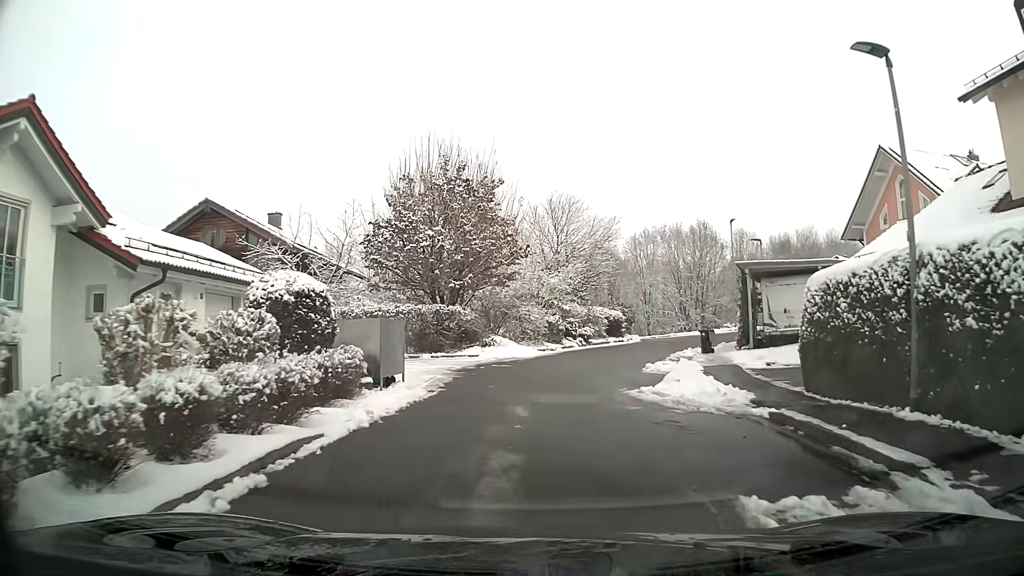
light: Day
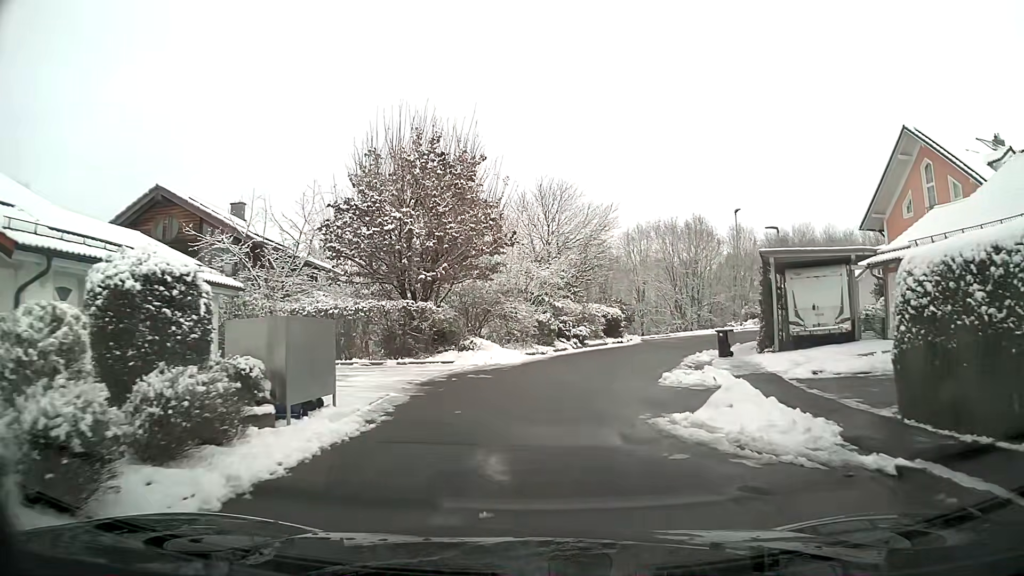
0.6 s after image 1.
(0.0, +4.0) m; +1°
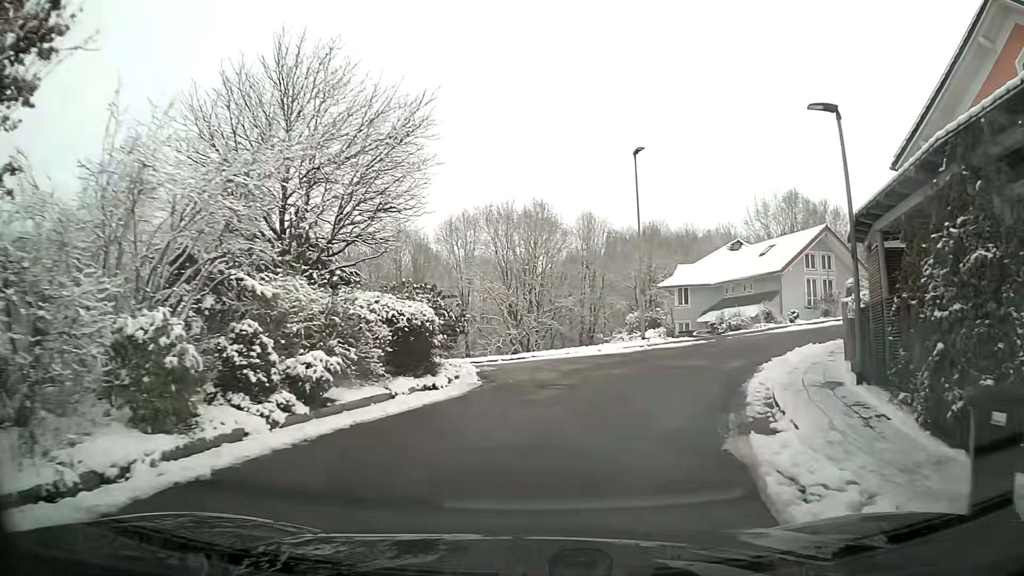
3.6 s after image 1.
(+2.4, +19.1) m; +16°
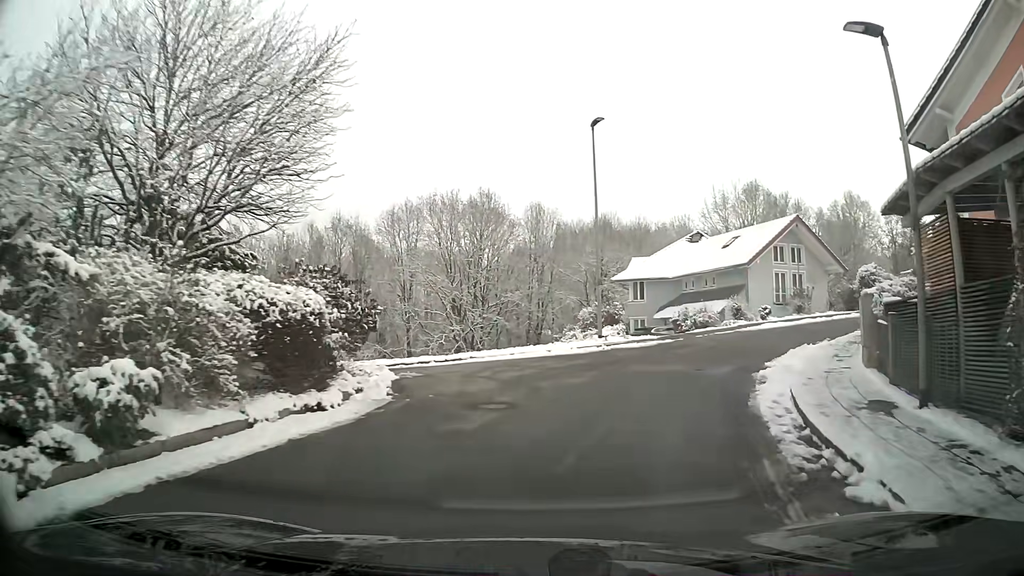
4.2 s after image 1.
(+0.2, +3.8) m; +5°
(+1, +10) (+5, +19) (+12, +27) (+20, +32) (+29, +36) (+39, +37) (+49, +38) (+59, +38) (+69, +39) (+79, +39) m
